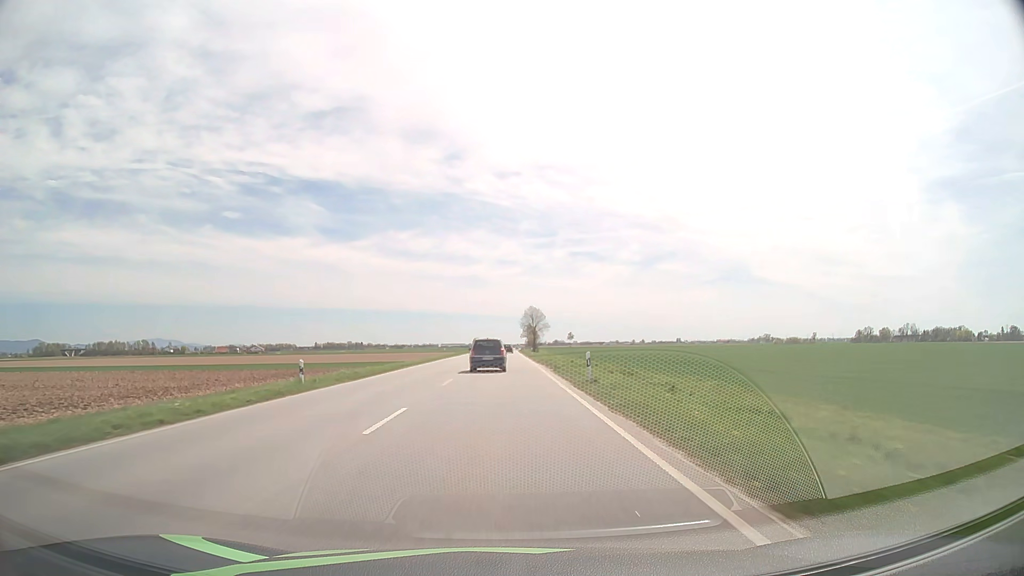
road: primary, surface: asphalt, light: Day
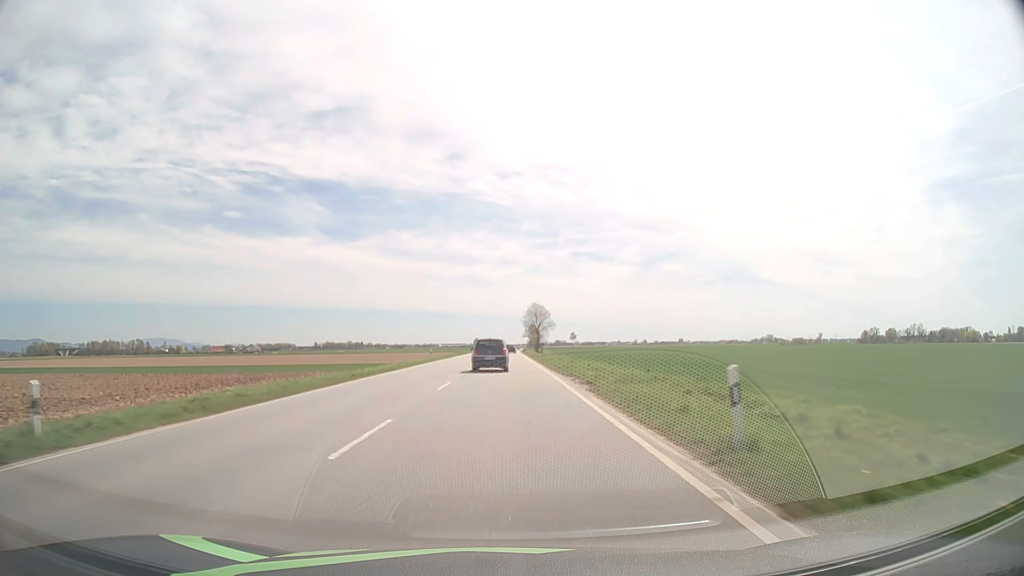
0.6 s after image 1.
(0.0, +14.3) m; 0°
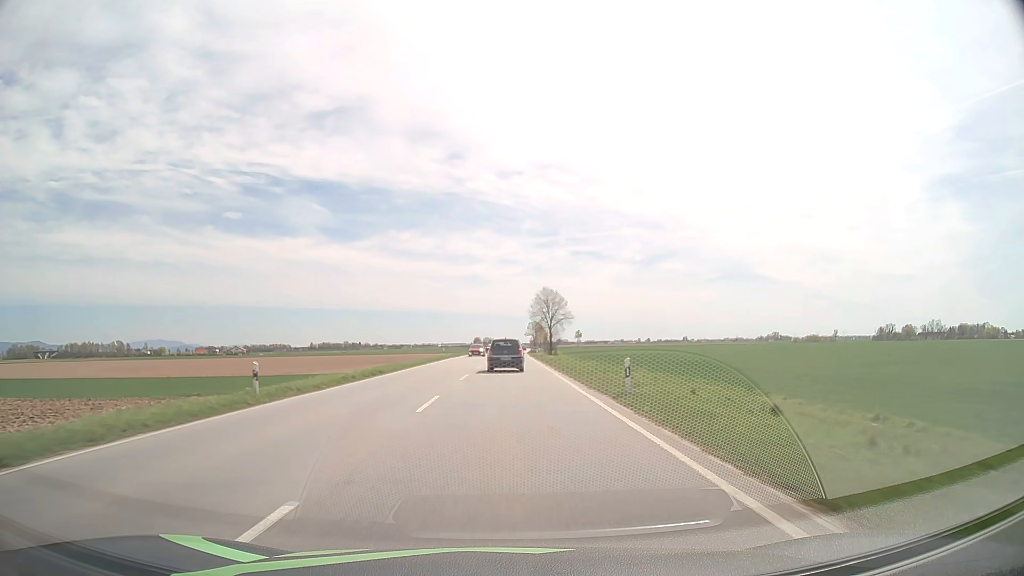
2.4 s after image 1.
(0.0, +42.5) m; 0°
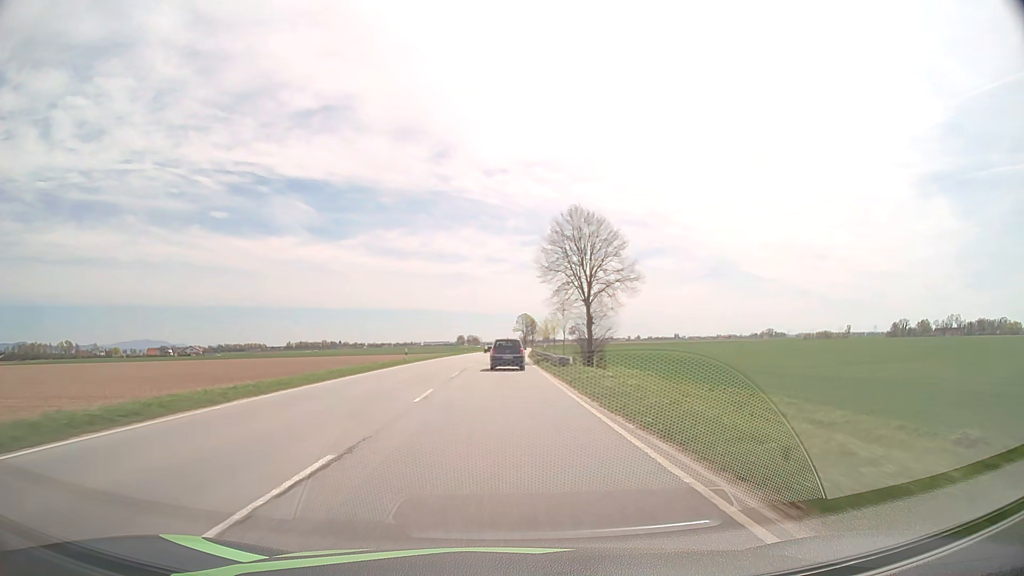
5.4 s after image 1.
(+0.6, +69.8) m; +1°
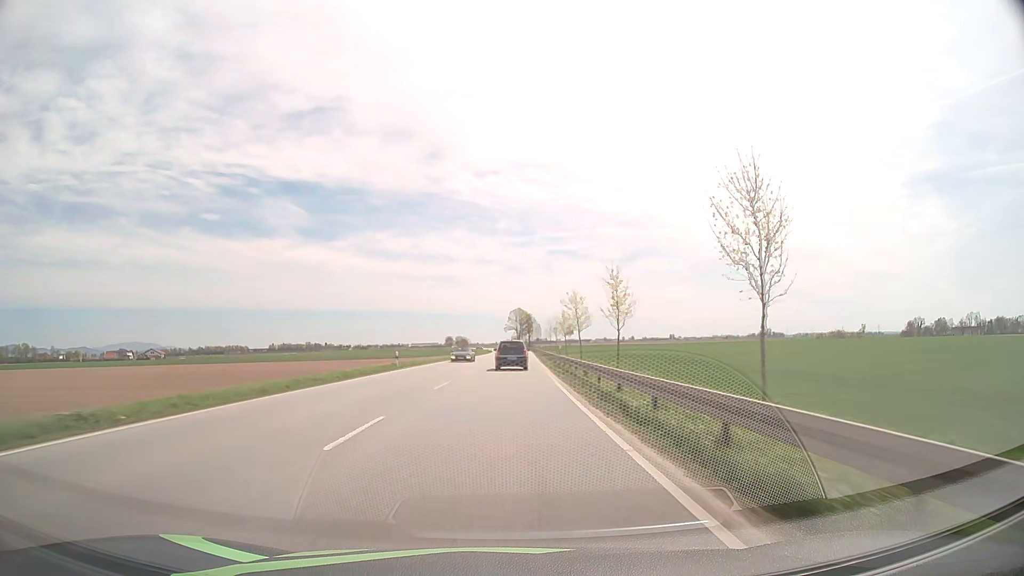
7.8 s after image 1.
(+0.2, +55.6) m; +1°
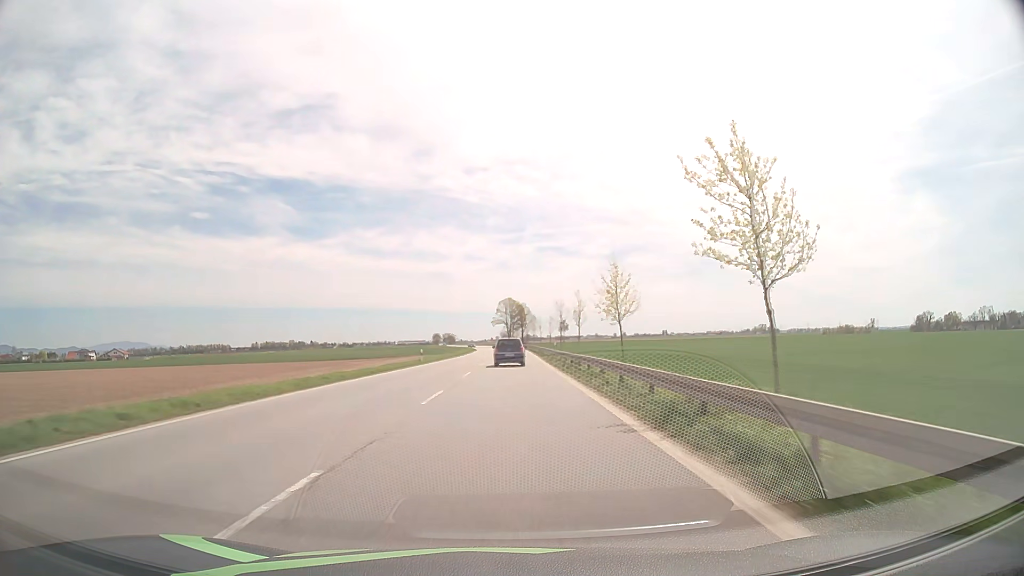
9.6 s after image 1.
(+0.5, +41.7) m; +1°
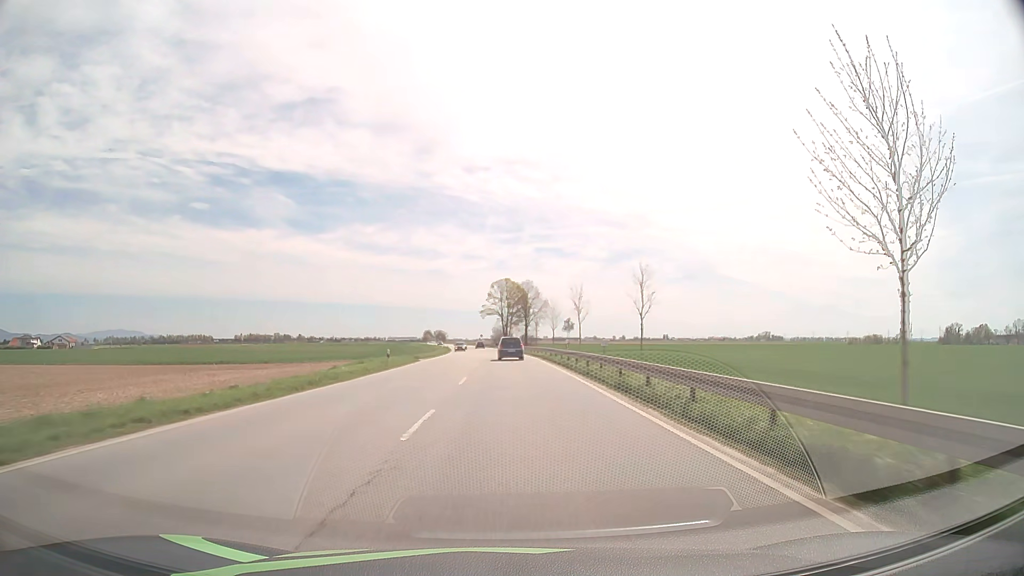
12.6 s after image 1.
(+0.1, +65.6) m; 0°
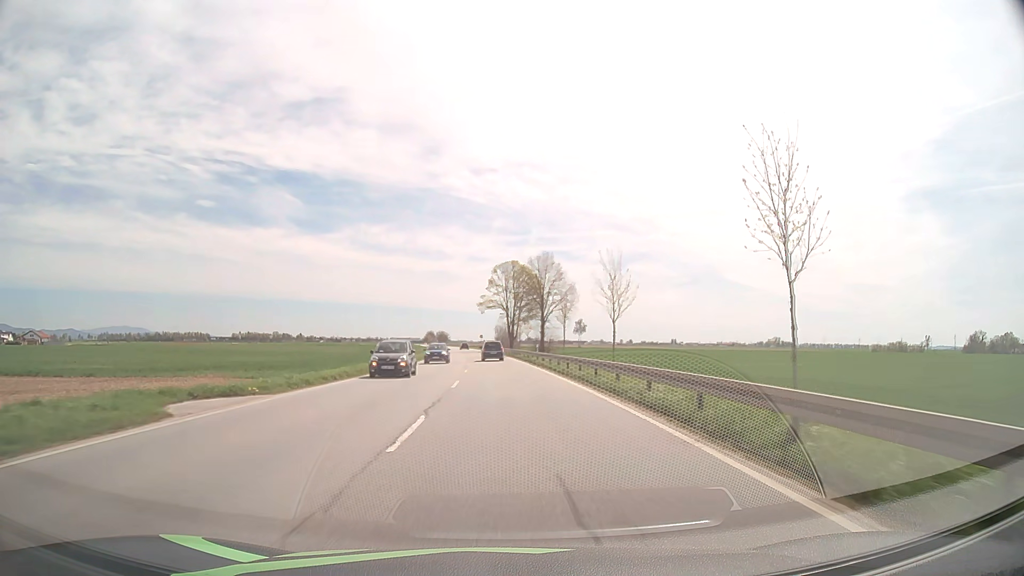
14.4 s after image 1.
(-0.1, +36.7) m; 0°
(0, +10) (0, +20) (0, +30) (0, +40) (-1, +50) (-1, +60) (-2, +70) (-2, +80) (-3, +90) (-4, +100) m
